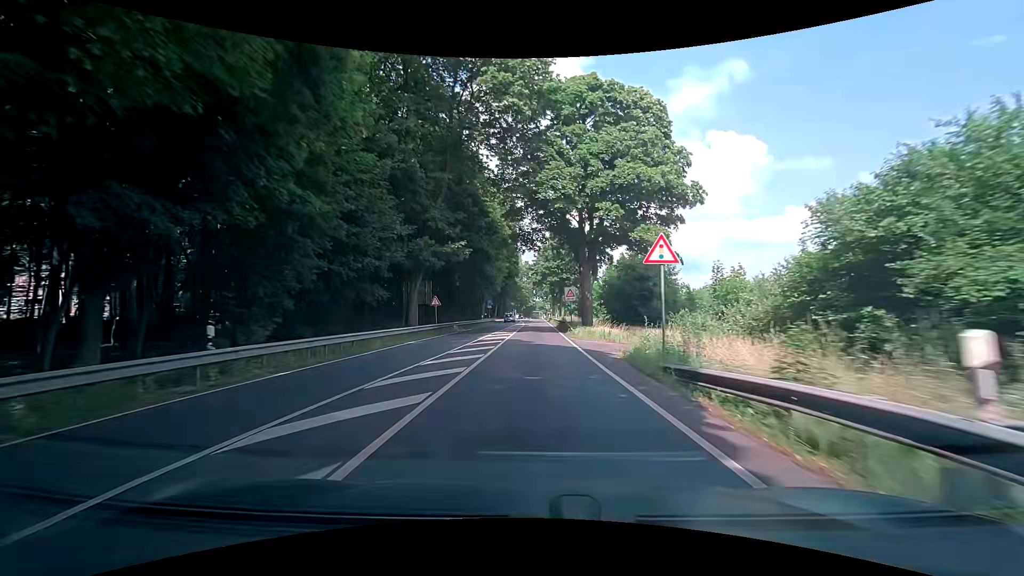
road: primary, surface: asphalt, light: Day
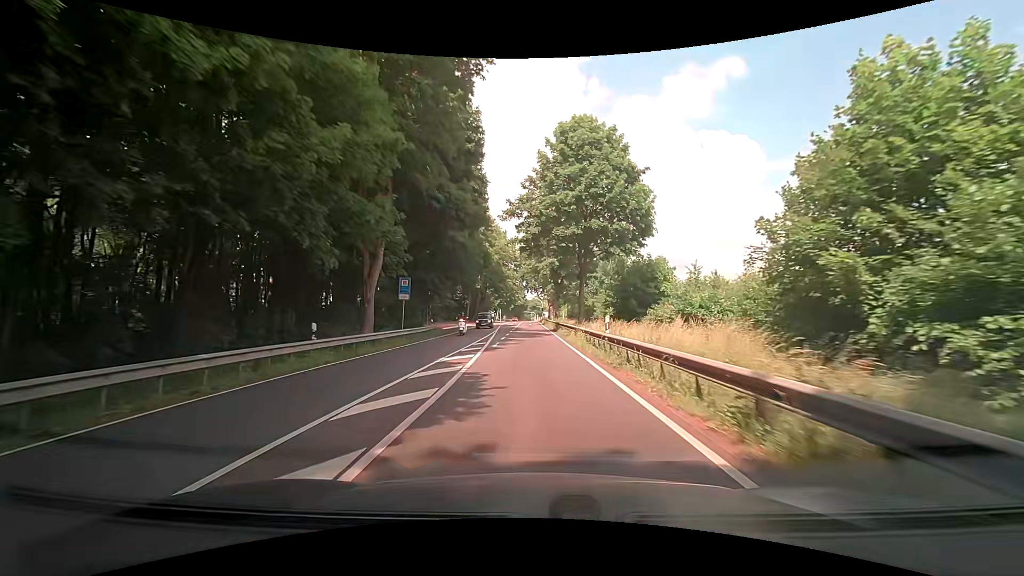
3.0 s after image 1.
(-0.4, +49.4) m; +1°
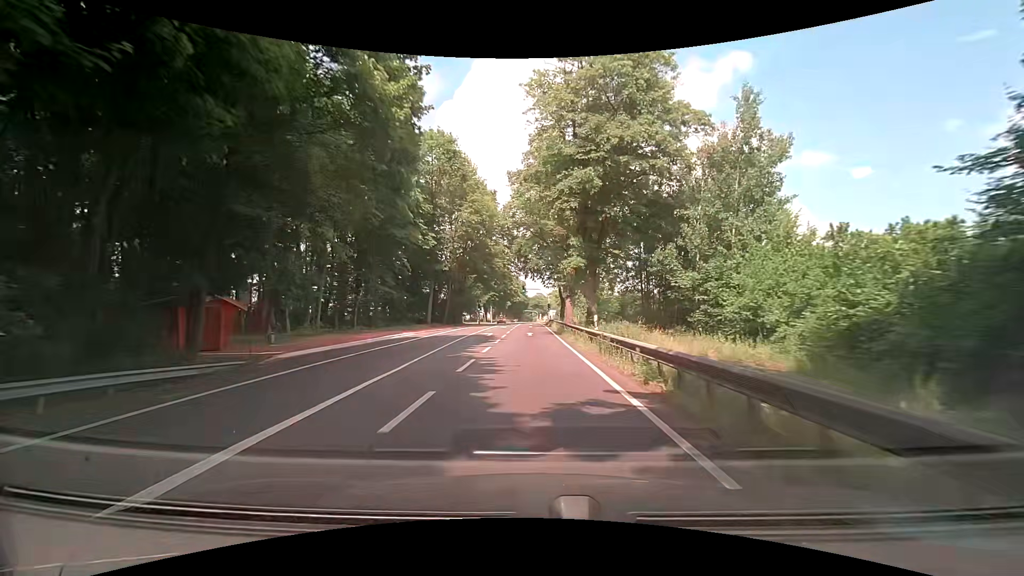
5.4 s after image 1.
(-0.2, +39.6) m; -1°
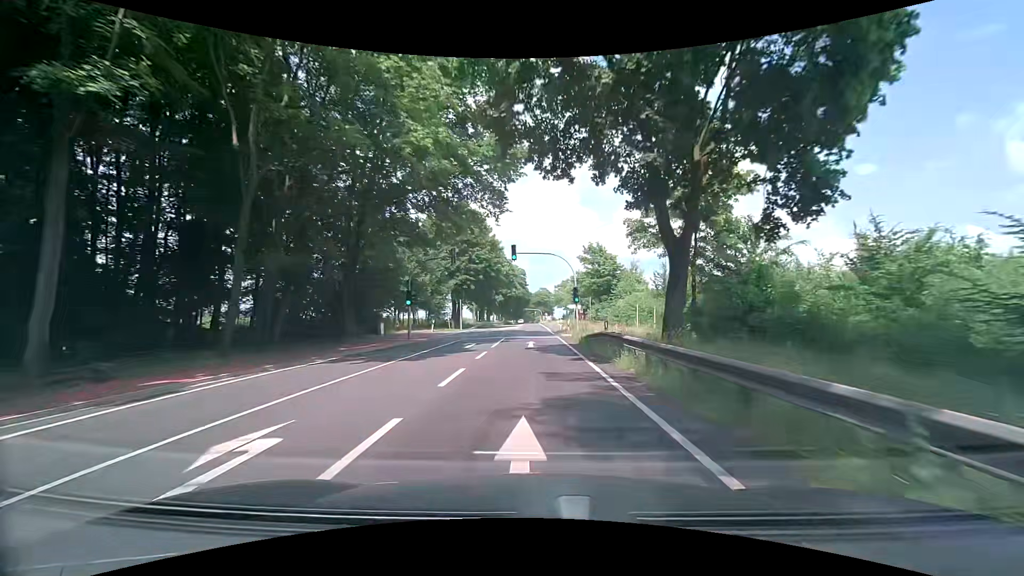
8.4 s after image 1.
(+0.1, +50.4) m; 0°
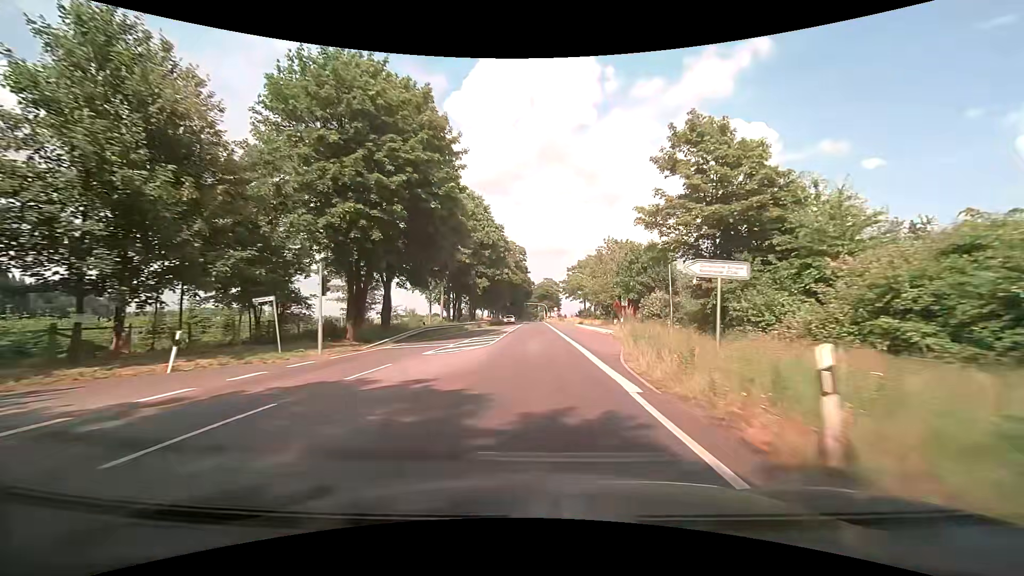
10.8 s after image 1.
(-0.1, +41.2) m; 0°
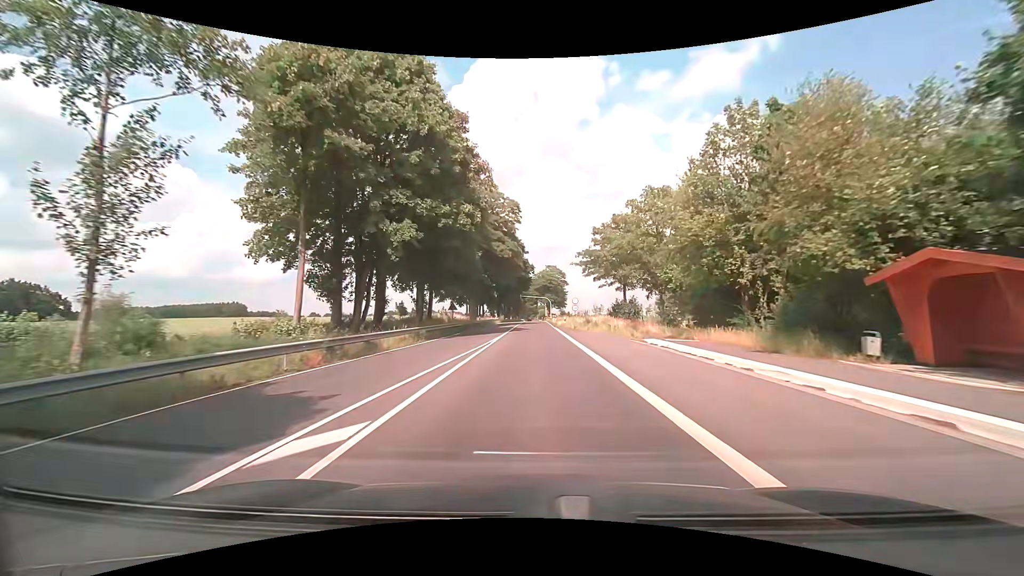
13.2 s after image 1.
(+0.1, +41.5) m; 0°
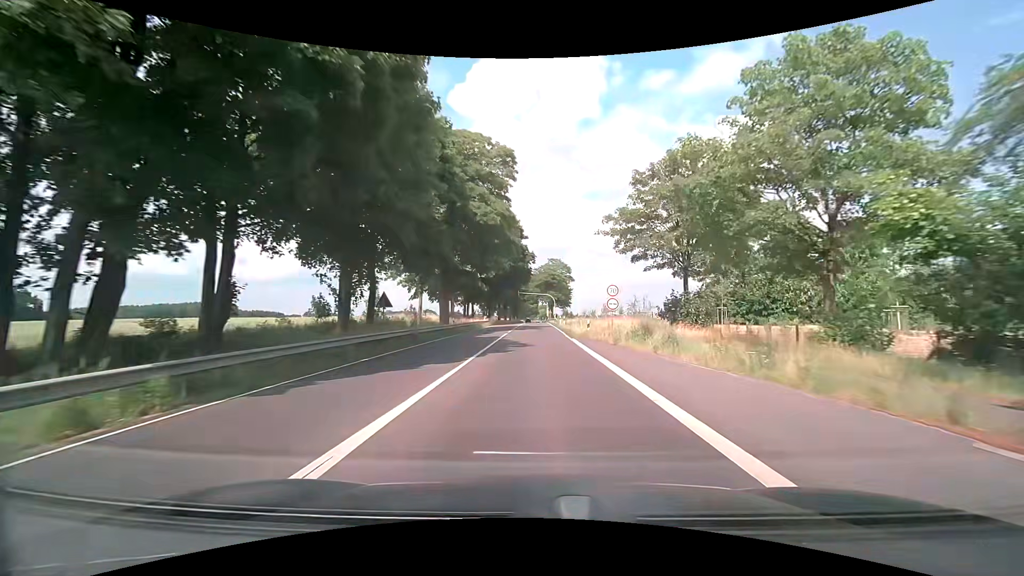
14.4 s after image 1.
(+0.1, +20.7) m; 0°
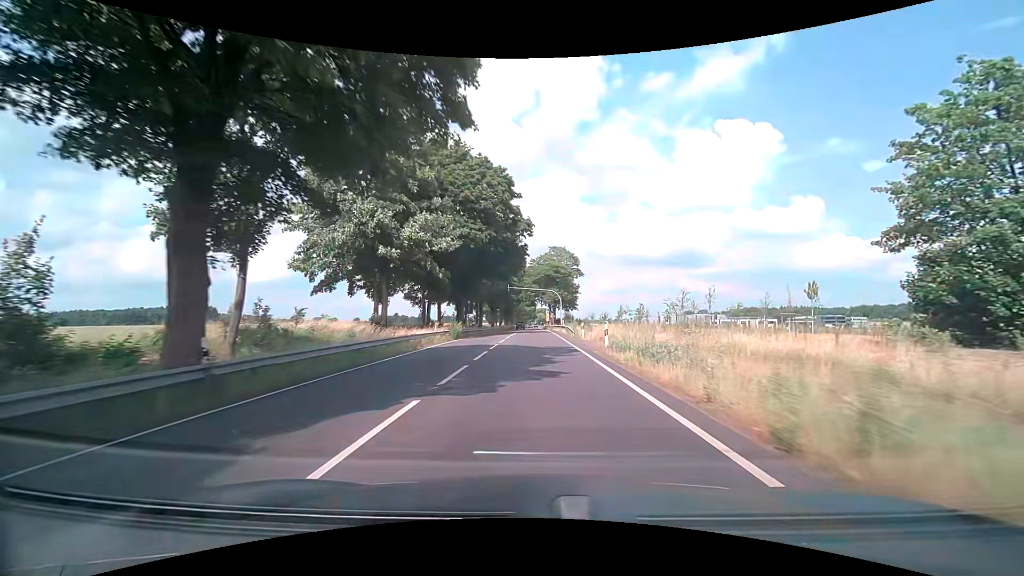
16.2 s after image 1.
(+0.1, +31.6) m; 0°
(0, +10) (0, +20) (0, +30) (0, +40) (+1, +50) (+1, +60) (+1, +70) (+1, +80) (+1, +90) (+1, +100) m
